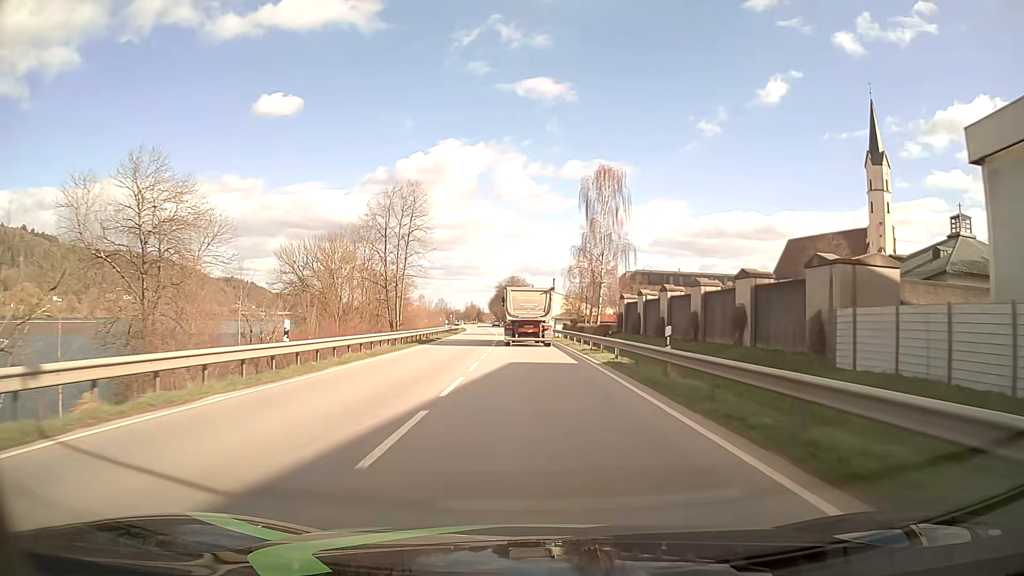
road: primary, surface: asphalt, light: Day
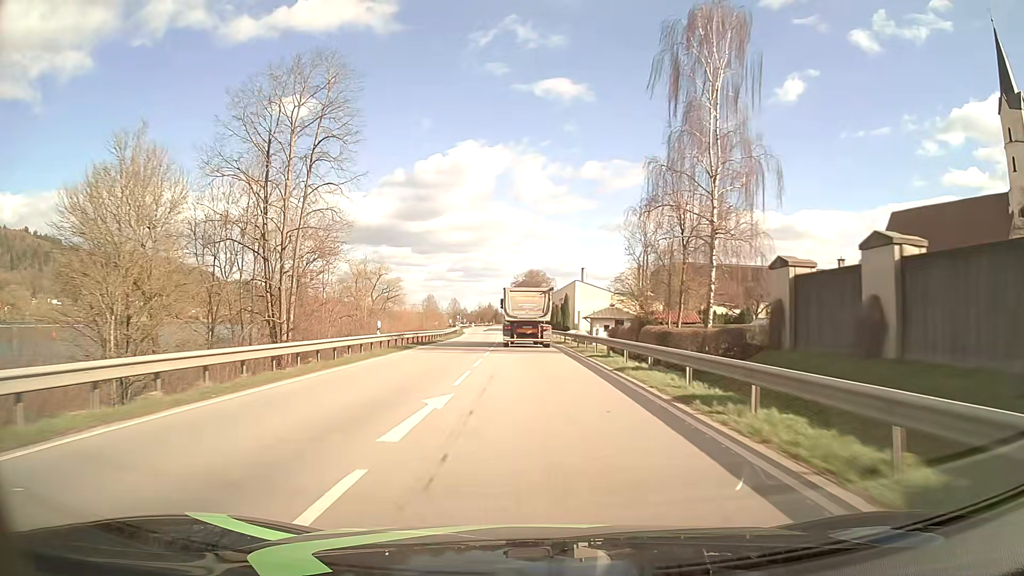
(-0.6, +34.4) m; -2°
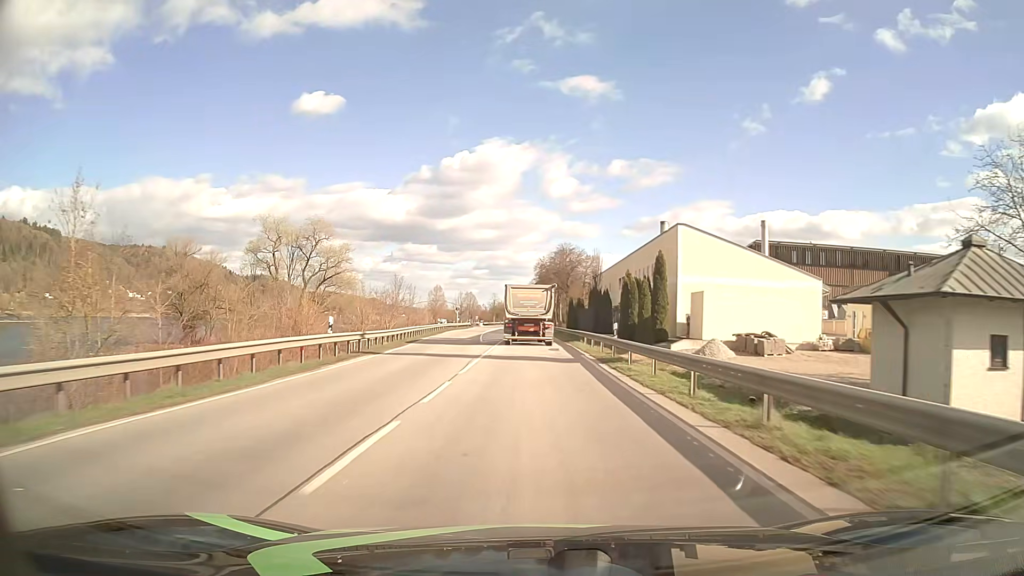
(-1.2, +57.3) m; -2°
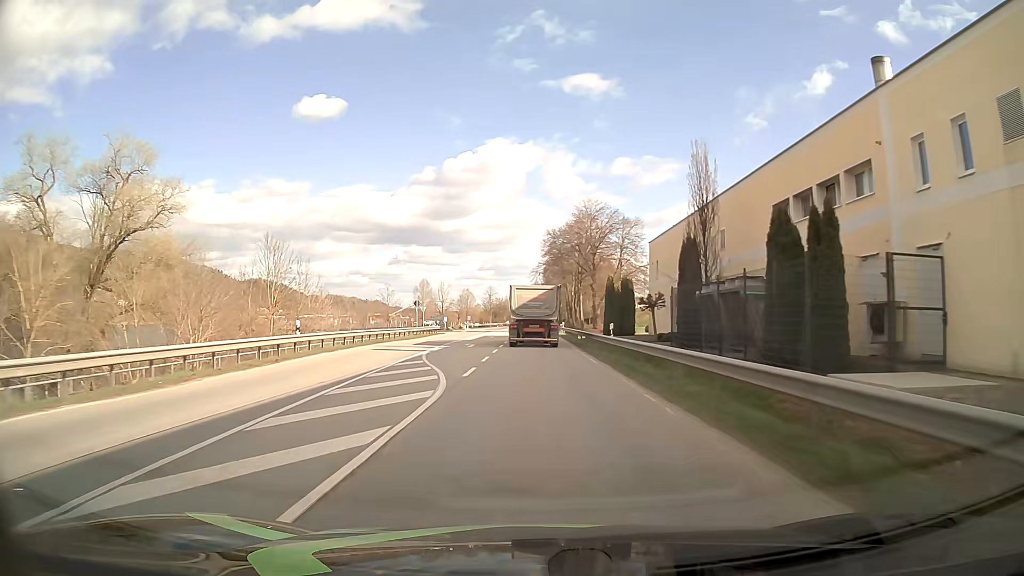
(-0.4, +45.5) m; -1°
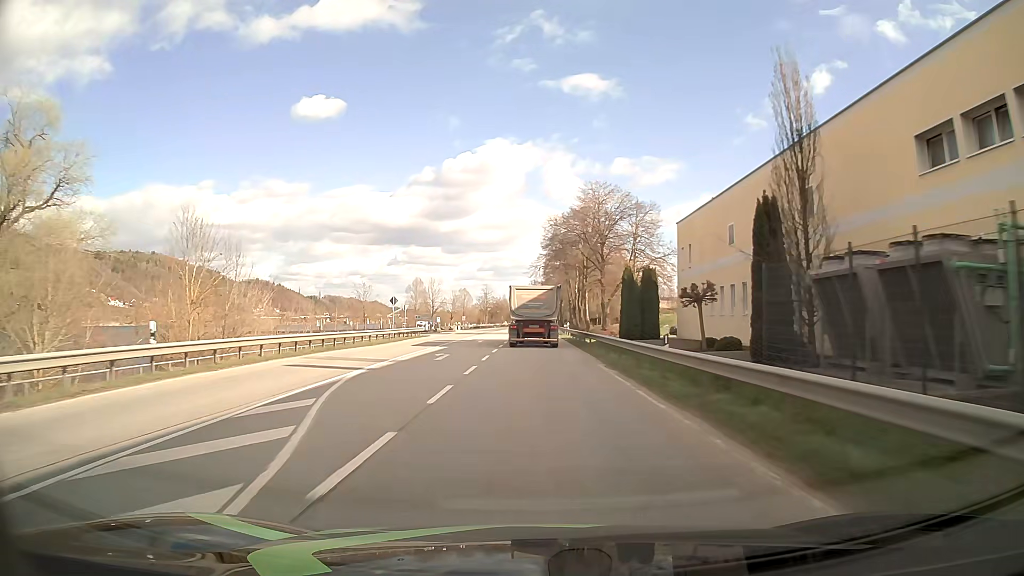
(0.0, +11.3) m; 0°
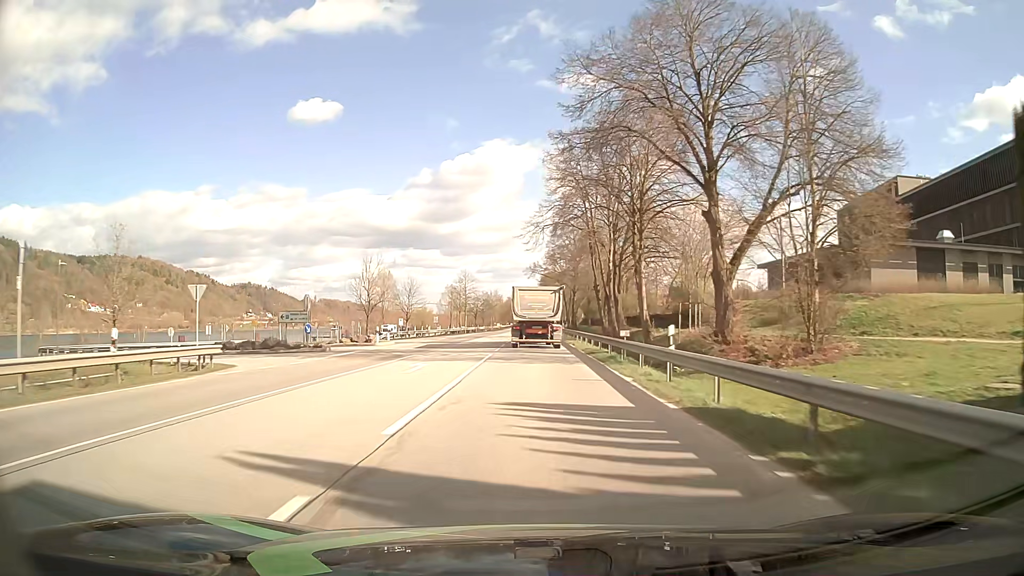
(-0.1, +45.0) m; 0°
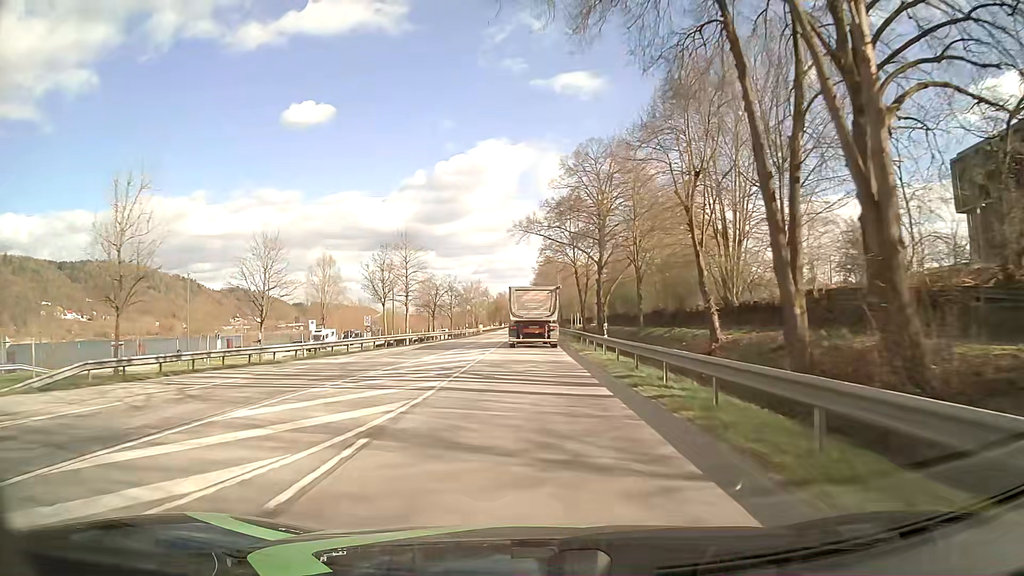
(+0.2, +44.8) m; 0°
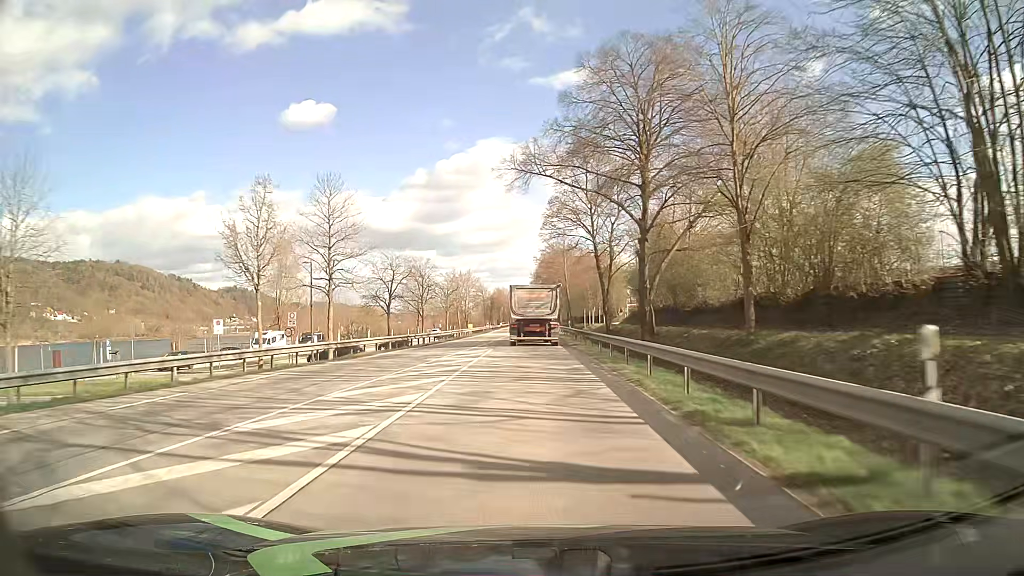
(0.0, +22.3) m; 0°
(0, +10) (0, +20) (0, +30) (0, +40) (0, +50) (0, +60) (0, +70) (0, +80) (0, +90) (-1, +100) m
